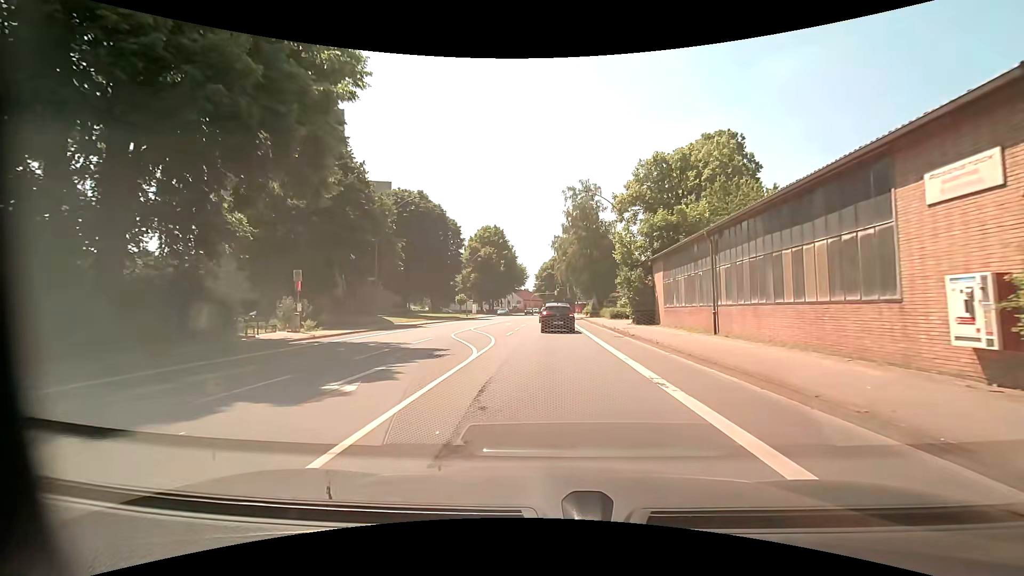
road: primary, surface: asphalt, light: Day
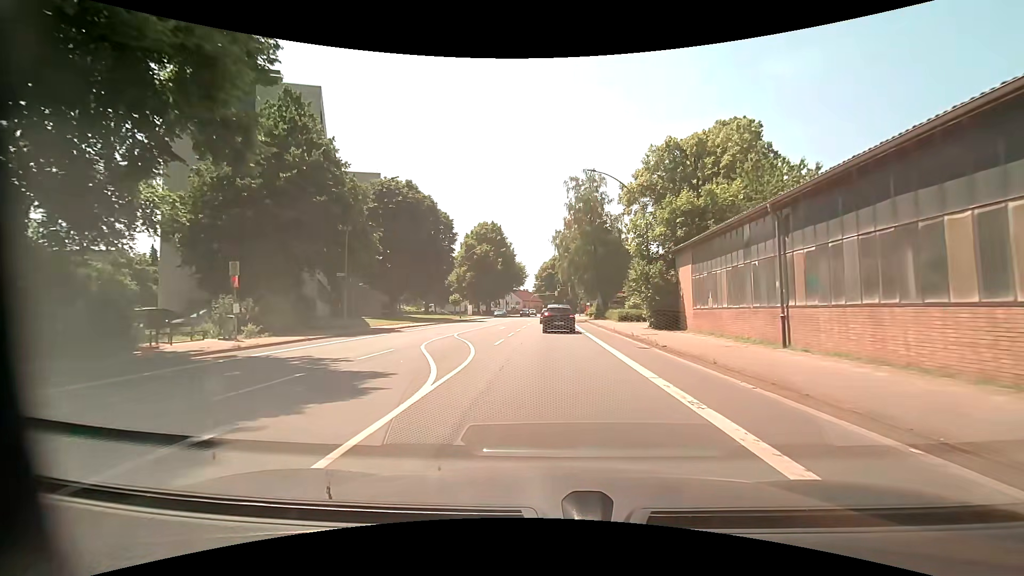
(-0.1, +5.8) m; -2°
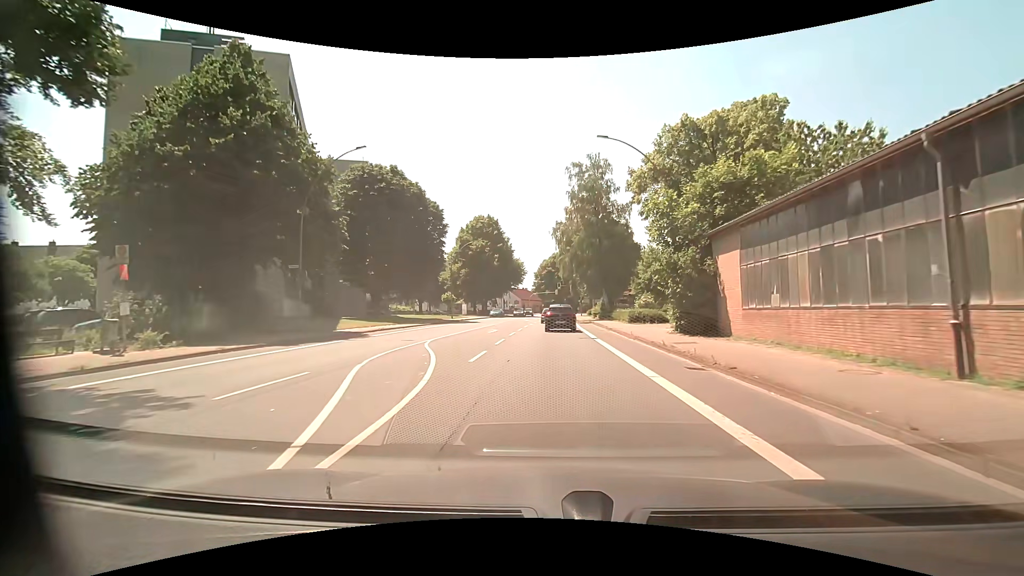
(+0.1, +6.1) m; +1°
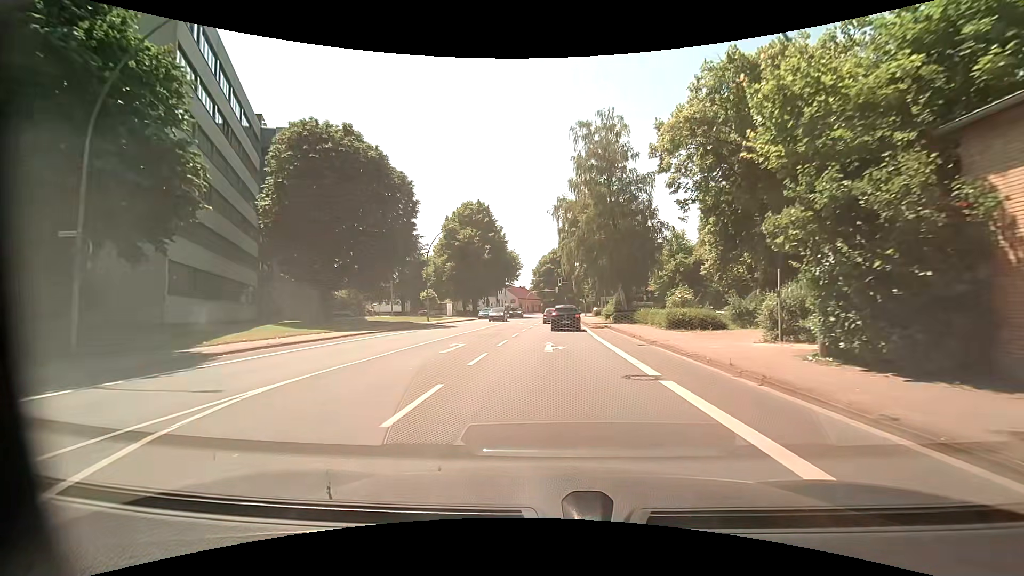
(+0.1, +12.7) m; 0°
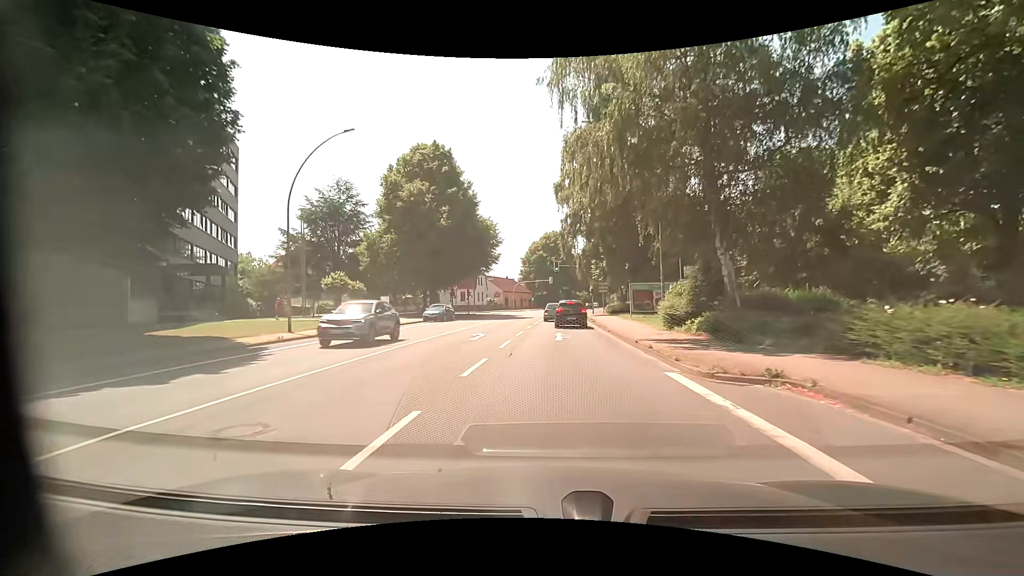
(+0.1, +26.5) m; +1°
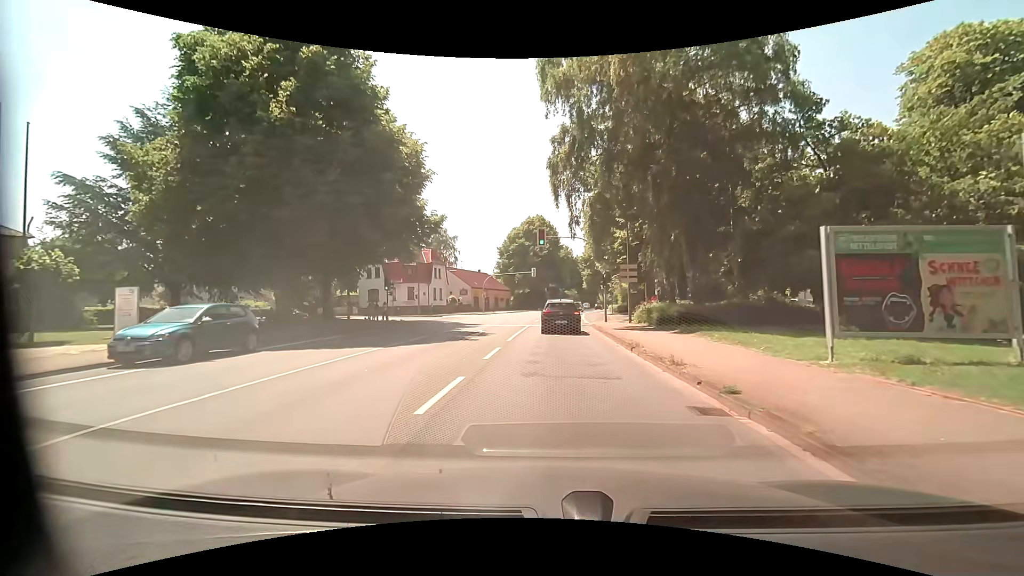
(+0.4, +27.0) m; +2°
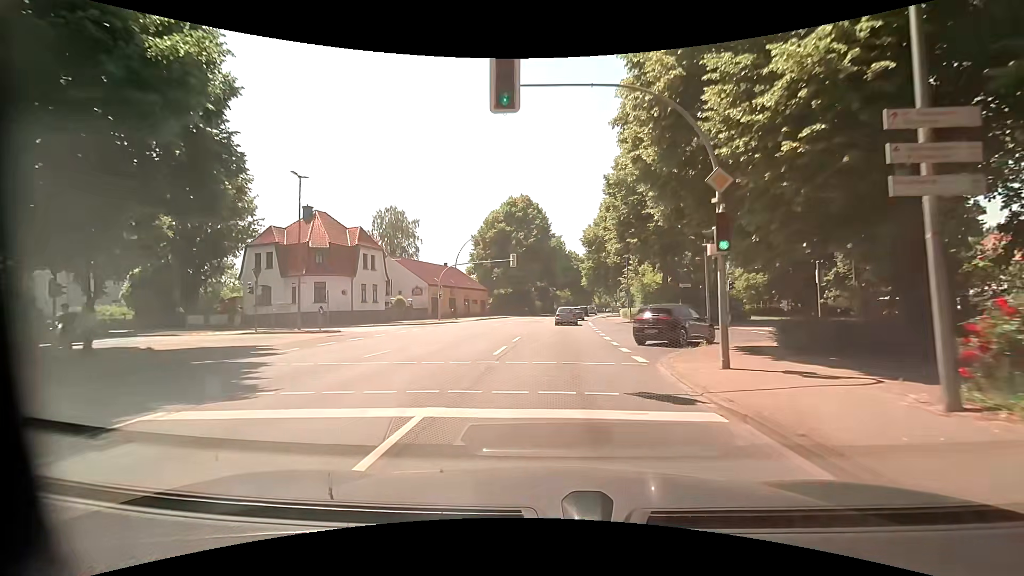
(+0.3, +25.7) m; +1°
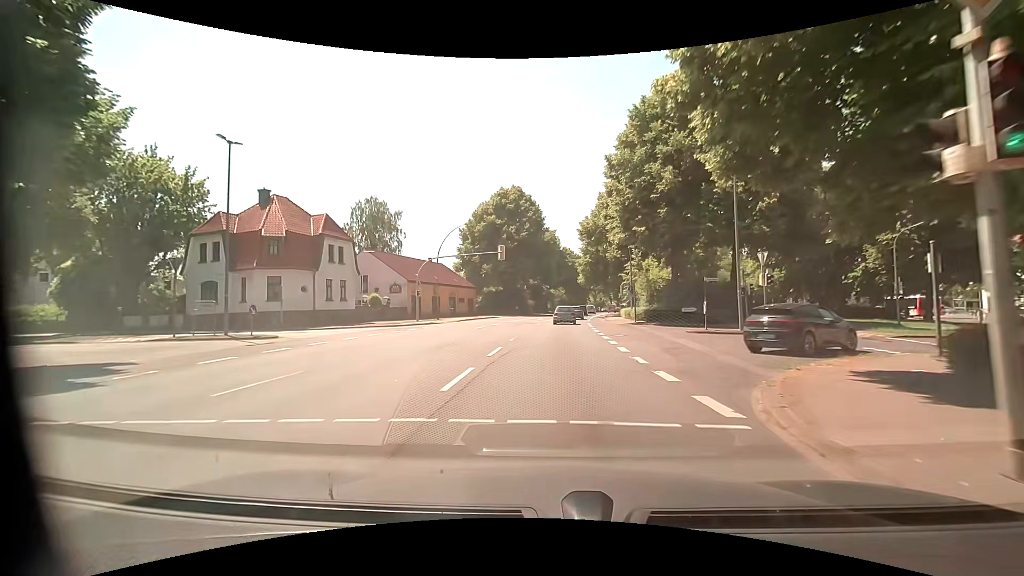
(0.0, +6.5) m; 0°
(0, +10) (+1, +20) (+1, +30) (+2, +40) (+3, +50) (+4, +60) (+5, +70) (+7, +80) (+8, +90) (+10, +99) m
